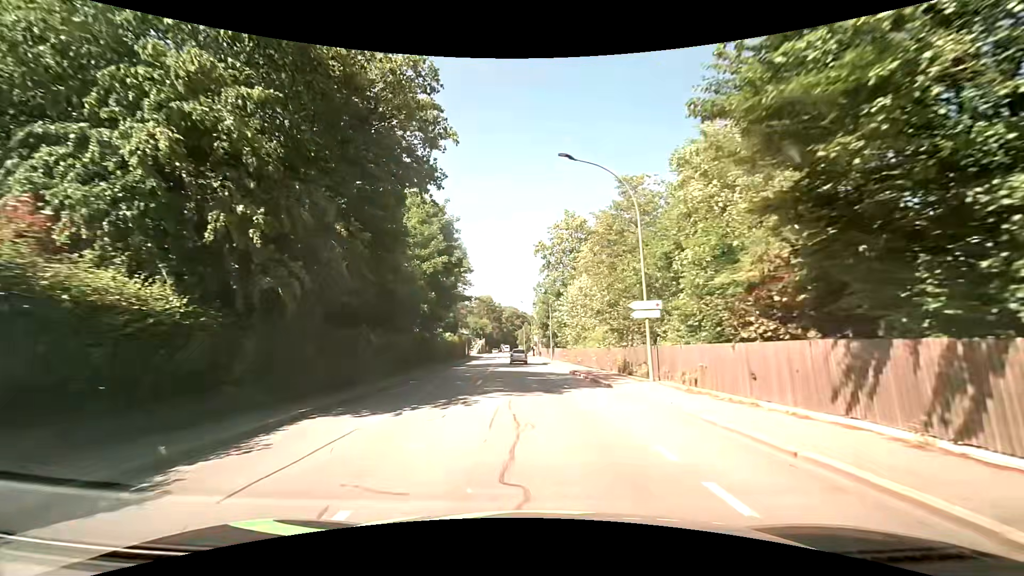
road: tertiary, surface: asphalt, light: Day
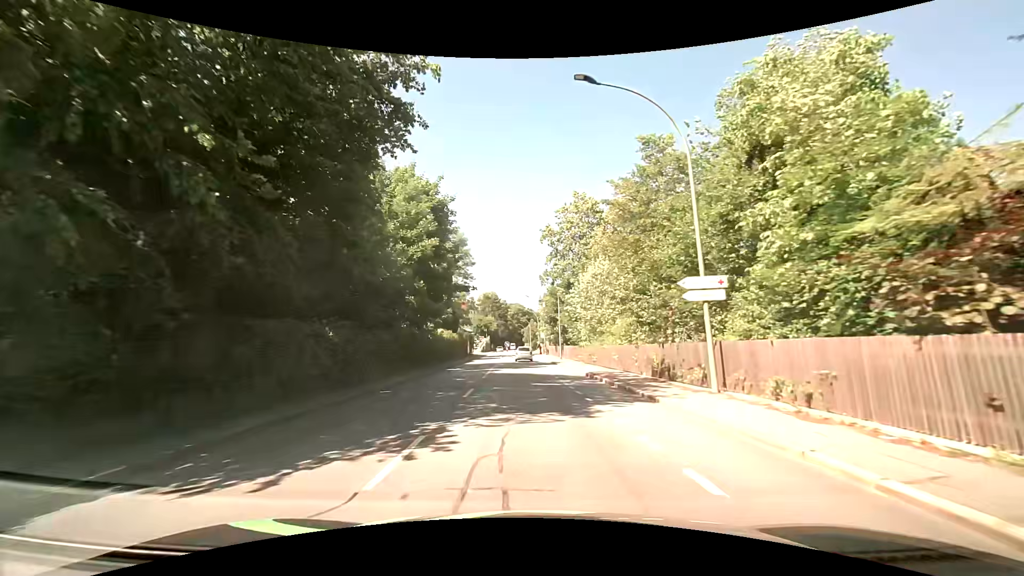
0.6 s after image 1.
(0.0, +5.5) m; 0°
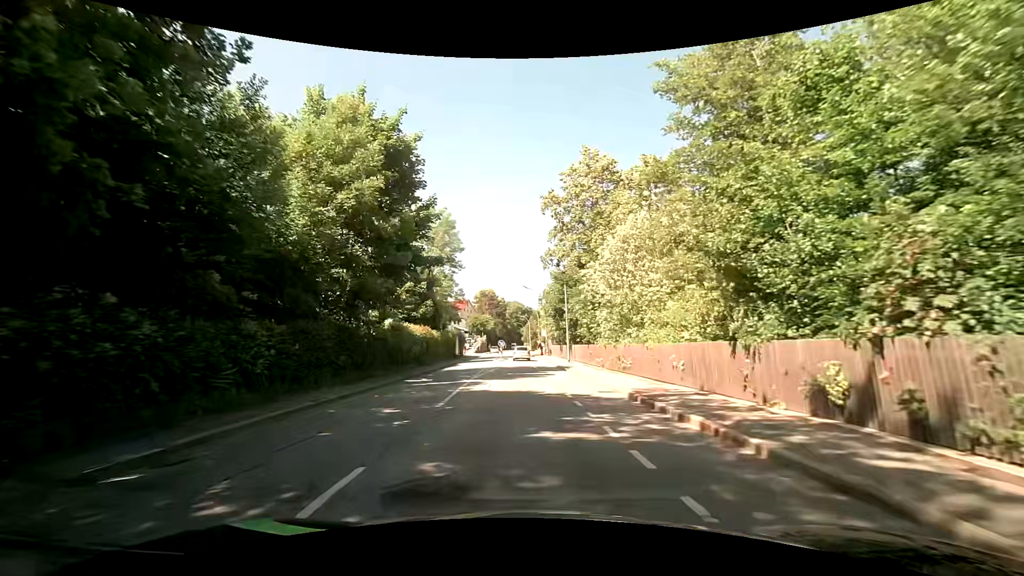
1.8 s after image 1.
(0.0, +10.9) m; +1°
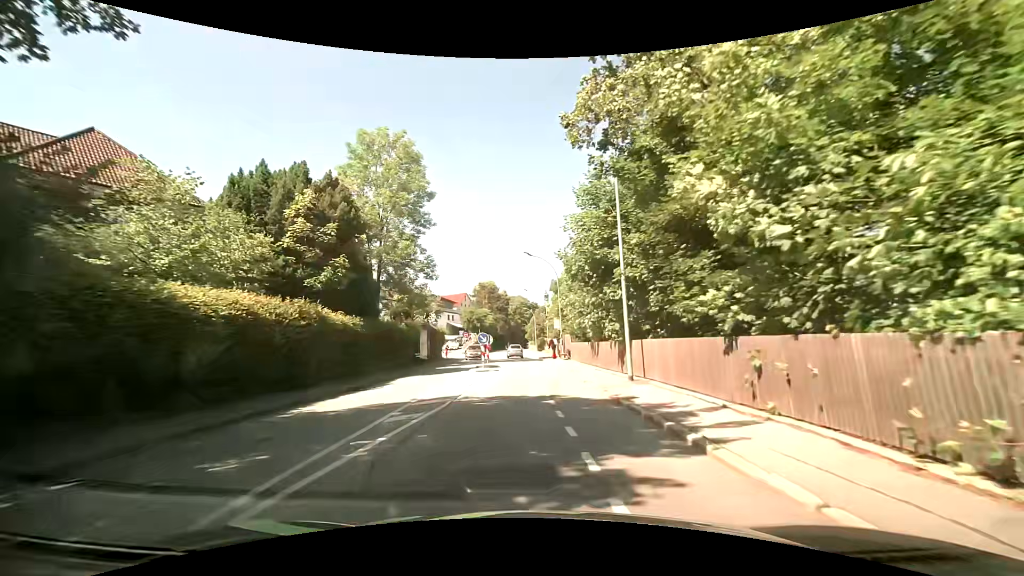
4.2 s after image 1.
(-0.5, +22.4) m; -2°
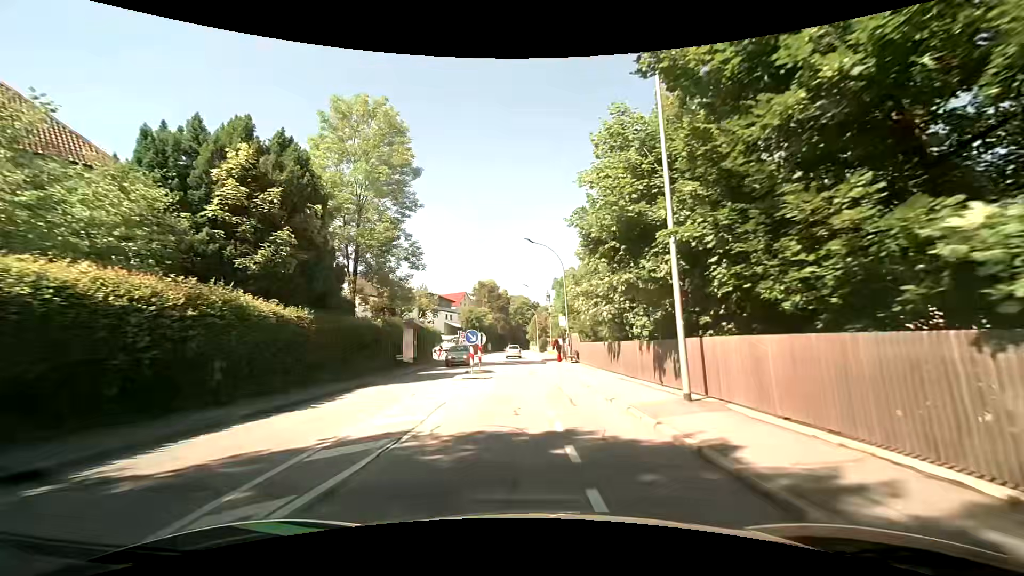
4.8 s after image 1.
(0.0, +5.6) m; 0°
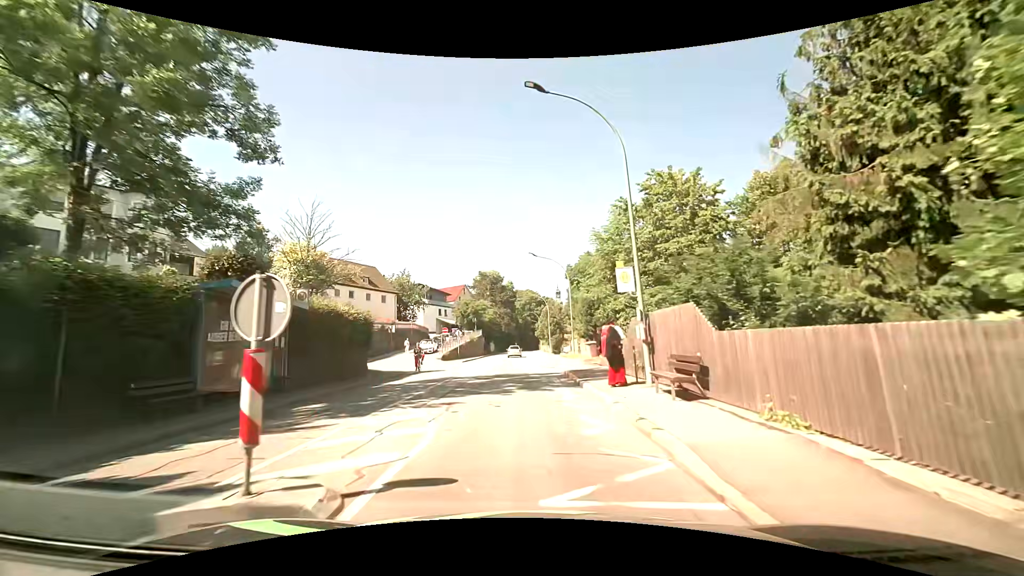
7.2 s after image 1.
(-0.2, +21.5) m; -1°
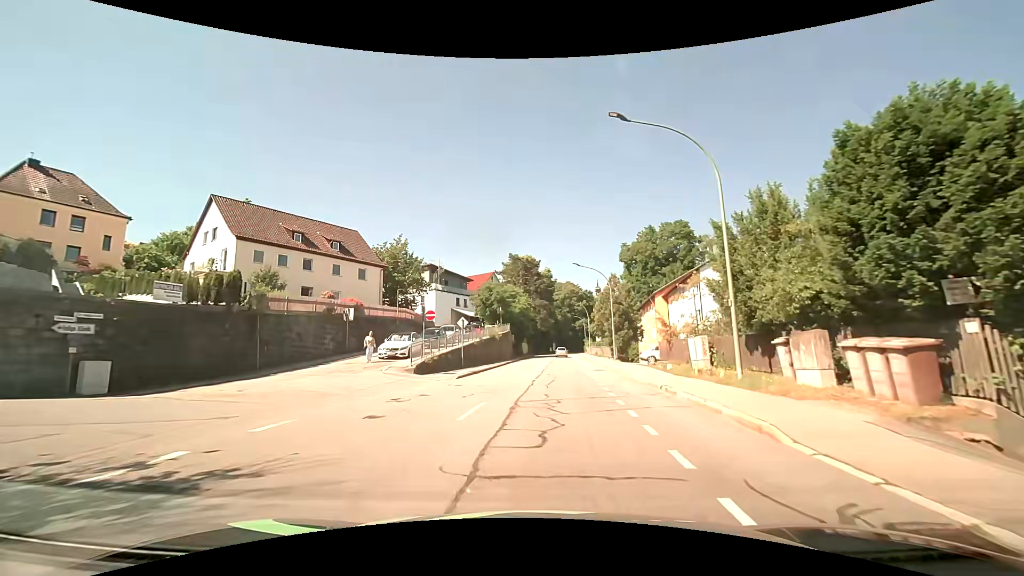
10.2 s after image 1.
(-1.5, +25.6) m; -4°
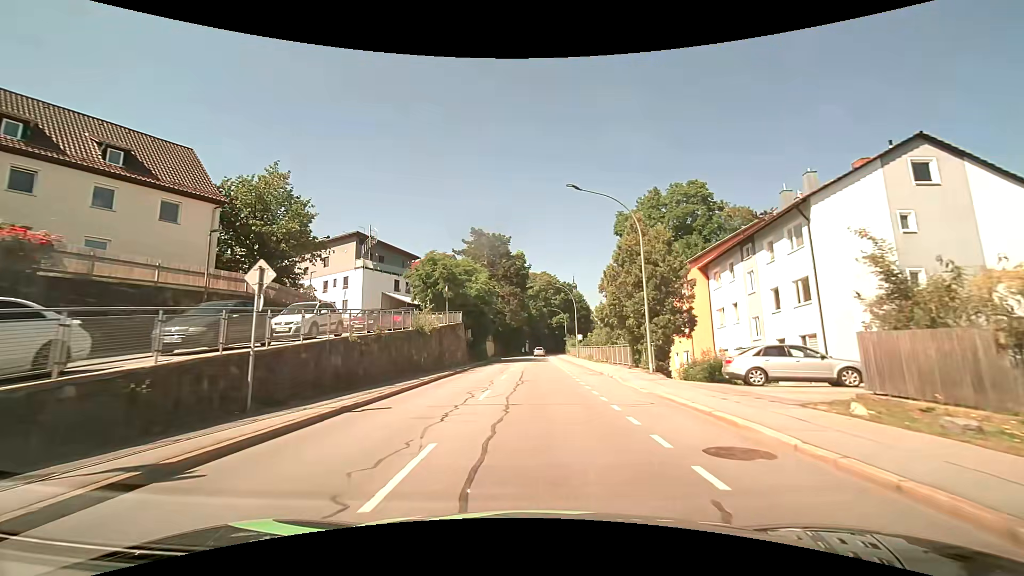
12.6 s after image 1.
(+0.9, +23.2) m; +3°
(0, +10) (0, +20) (0, +30) (0, +40) (0, +50) (0, +60) (+1, +70) (+1, +80) (+1, +90) (+2, +100) m
